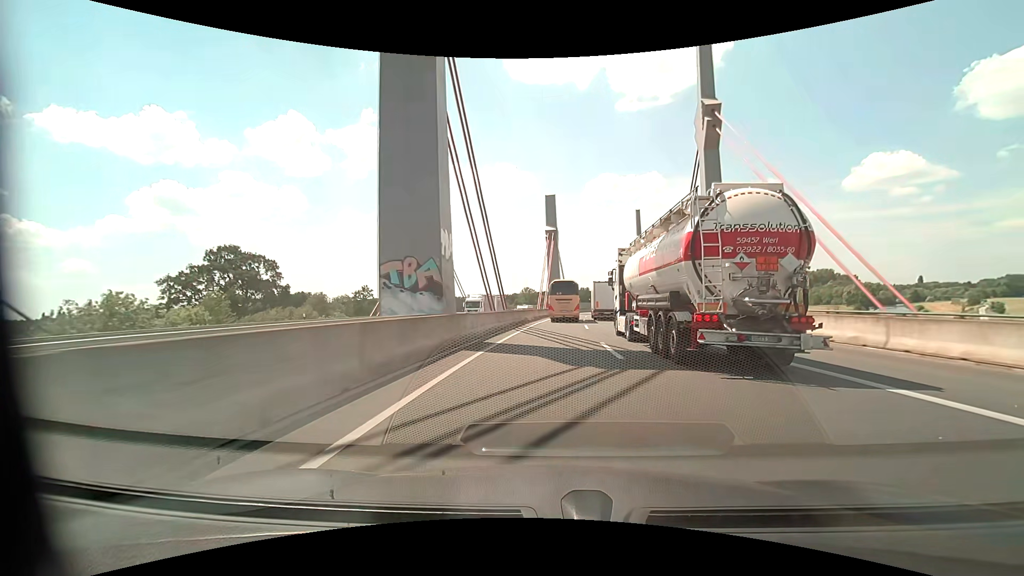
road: motorway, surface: asphalt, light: Day
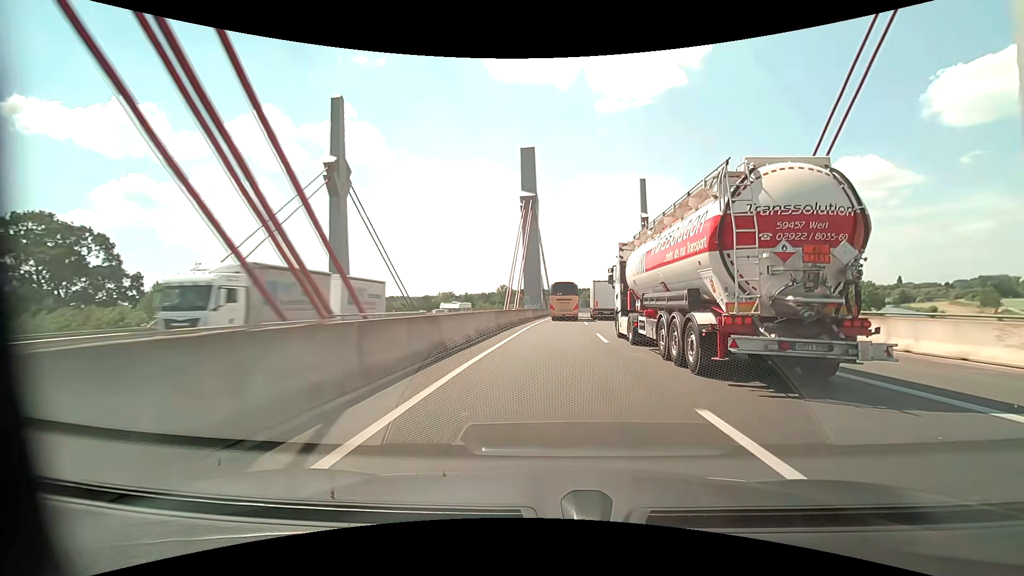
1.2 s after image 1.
(+0.7, +30.5) m; +3°
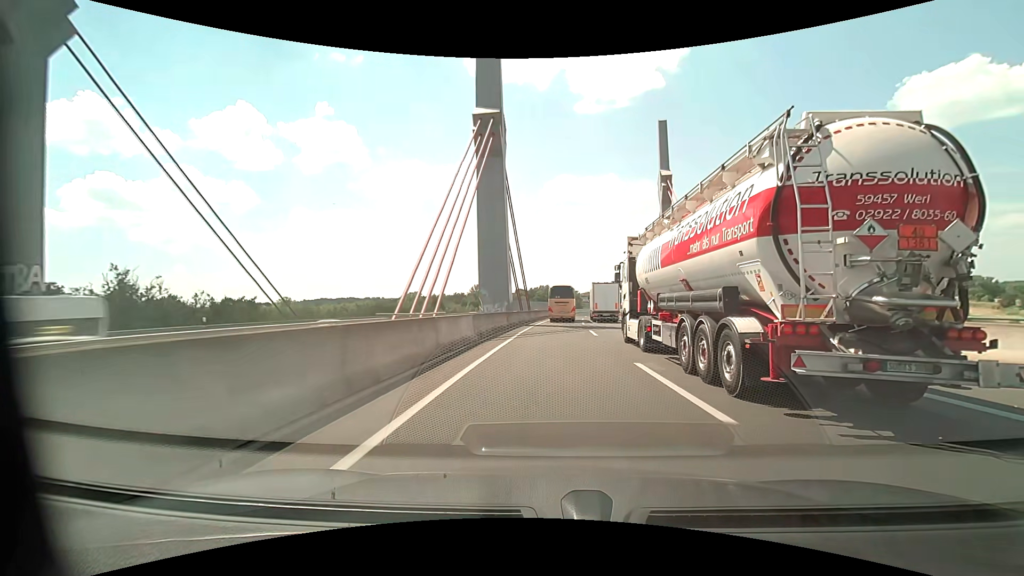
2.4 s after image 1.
(+0.4, +30.8) m; +2°
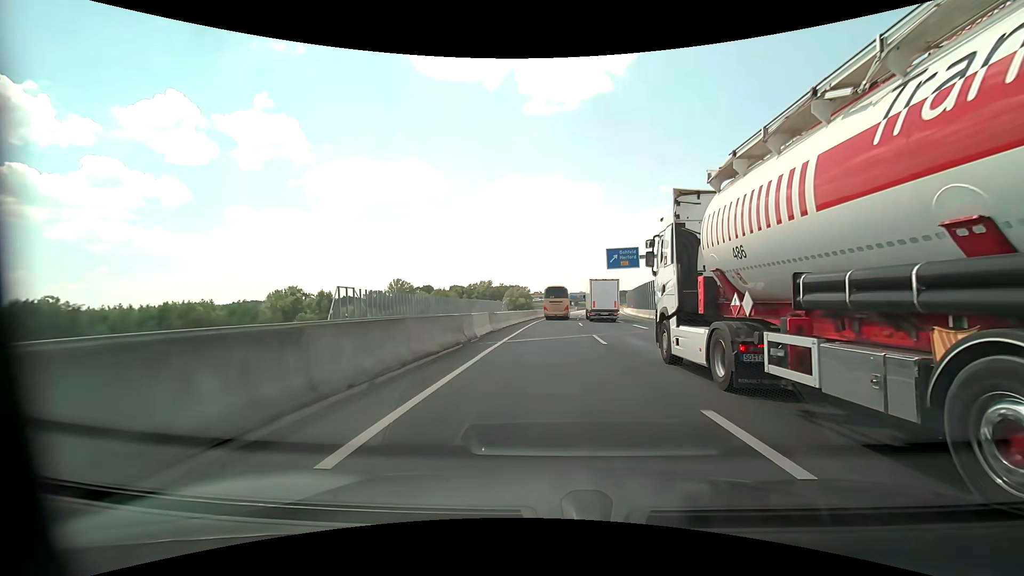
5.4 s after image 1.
(+4.1, +78.8) m; +6°
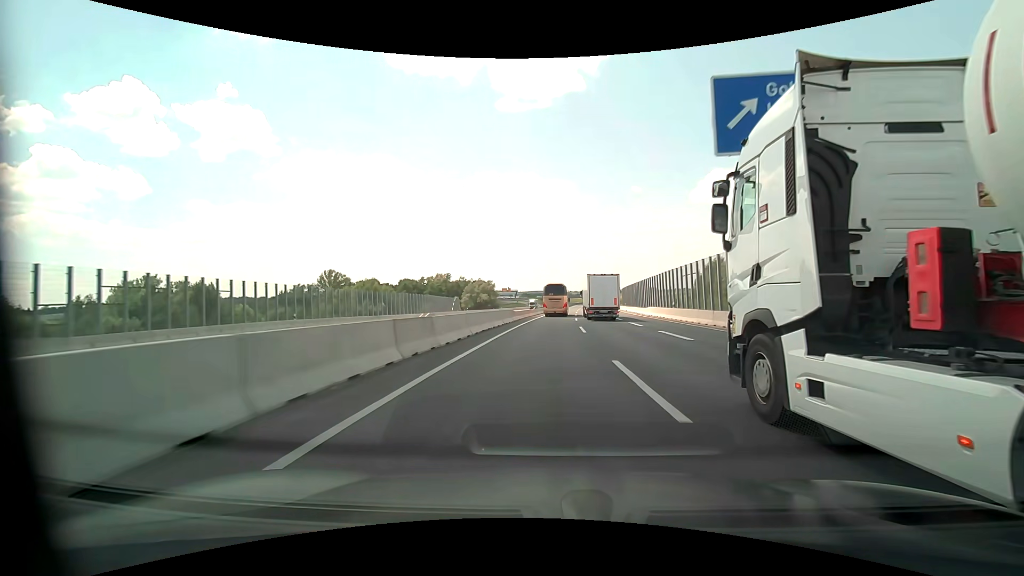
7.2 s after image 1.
(+1.5, +49.0) m; +4°
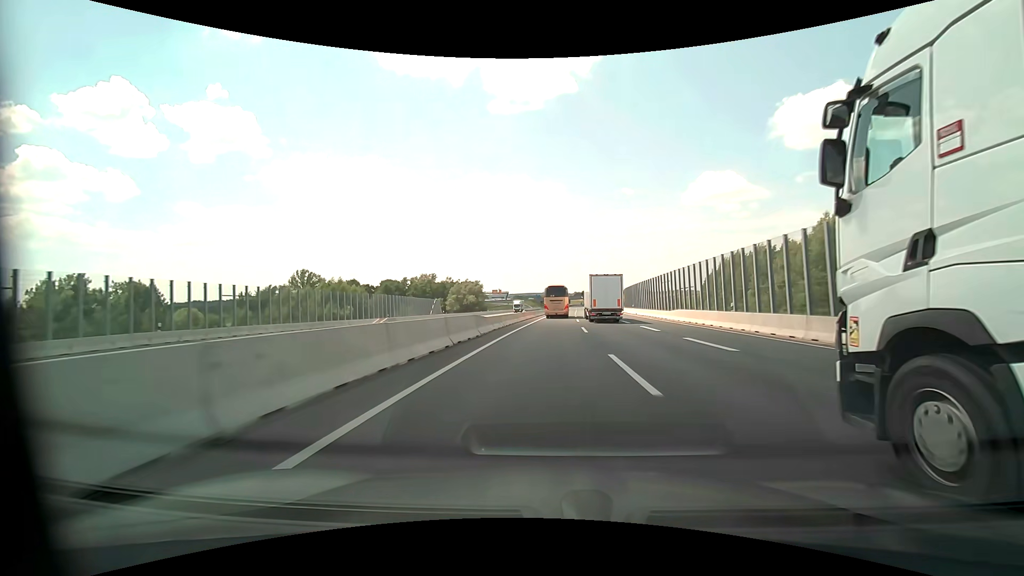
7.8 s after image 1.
(+0.1, +16.9) m; +1°
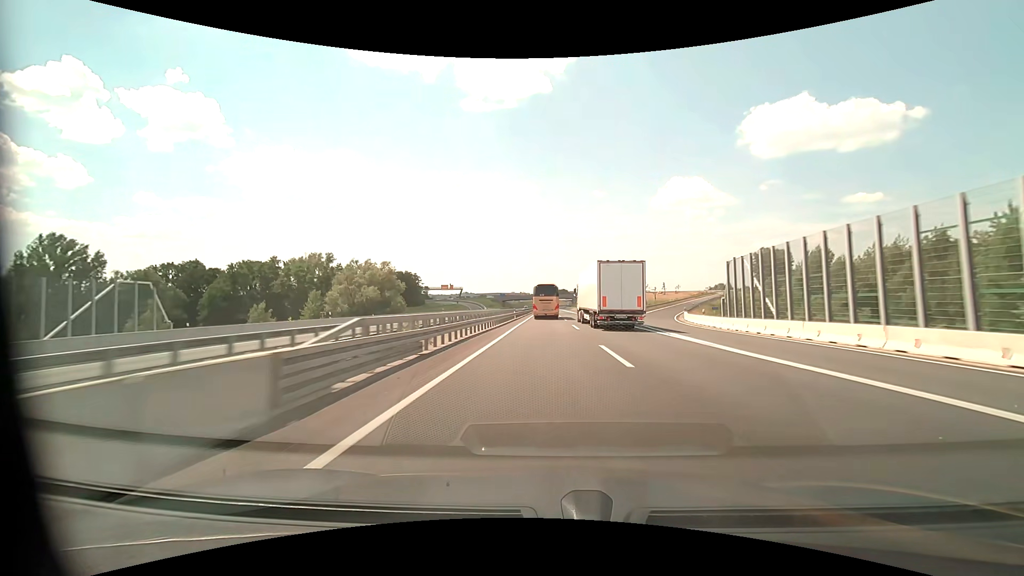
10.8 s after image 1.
(+3.4, +87.6) m; +4°
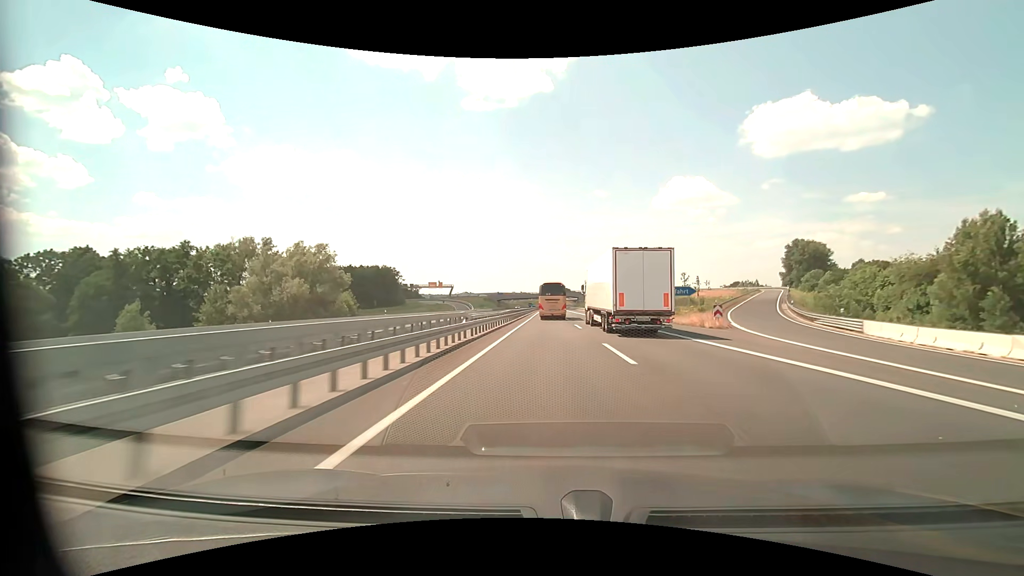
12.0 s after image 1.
(0.0, +35.9) m; 0°
(0, +10) (0, +20) (0, +30) (0, +40) (0, +50) (0, +60) (0, +70) (0, +80) (0, +90) (0, +100) m
